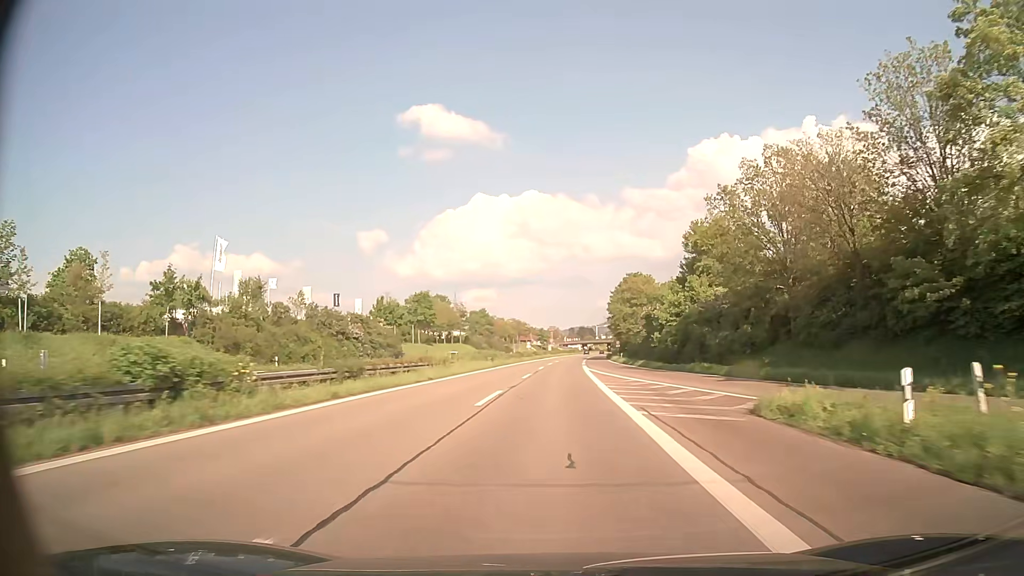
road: trunk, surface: asphalt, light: Day
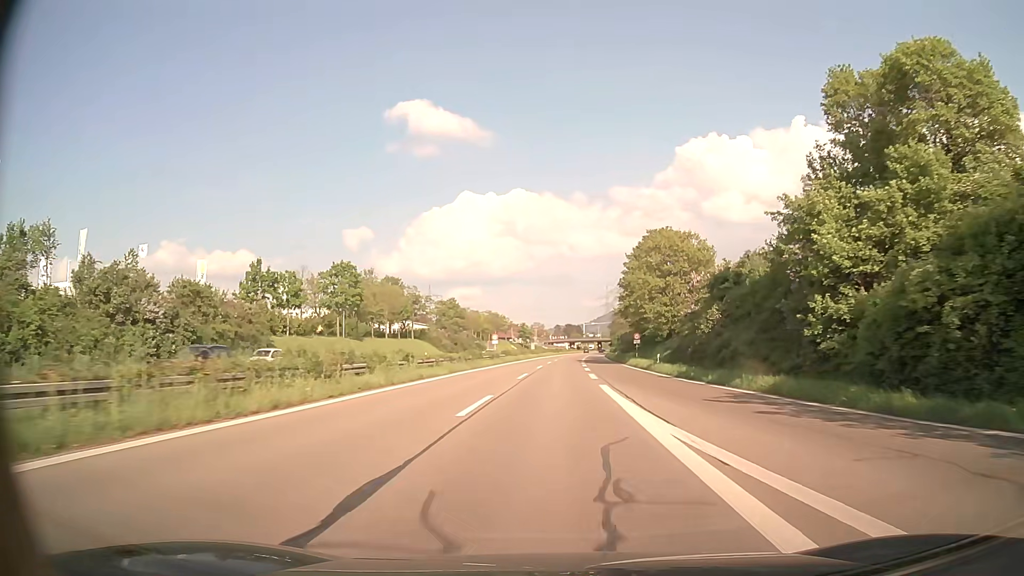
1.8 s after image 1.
(+0.4, +38.9) m; +1°
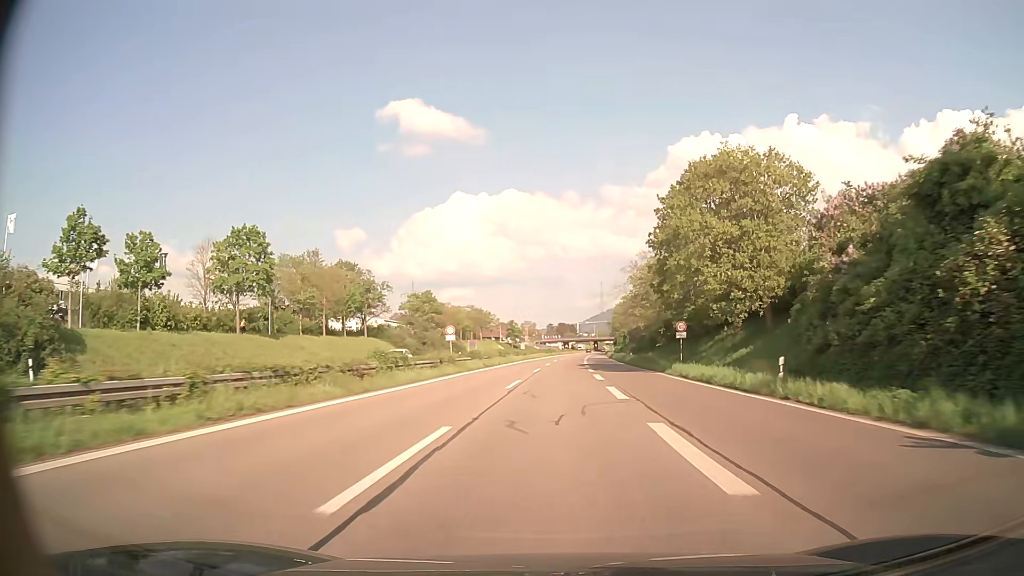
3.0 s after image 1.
(+0.1, +25.8) m; +1°
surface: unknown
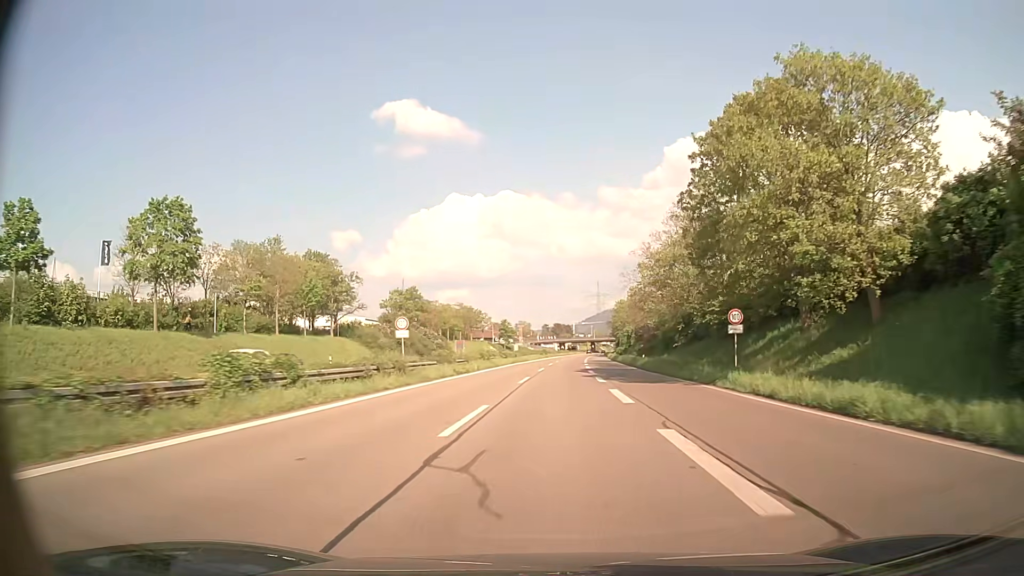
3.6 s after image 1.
(0.0, +12.8) m; 0°
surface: asphalt
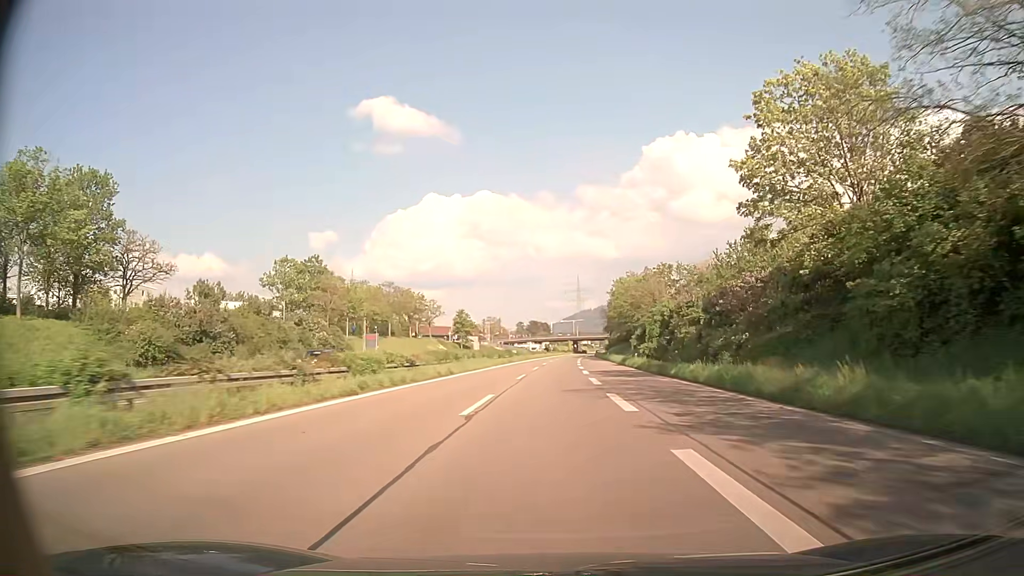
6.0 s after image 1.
(+0.8, +50.4) m; +2°
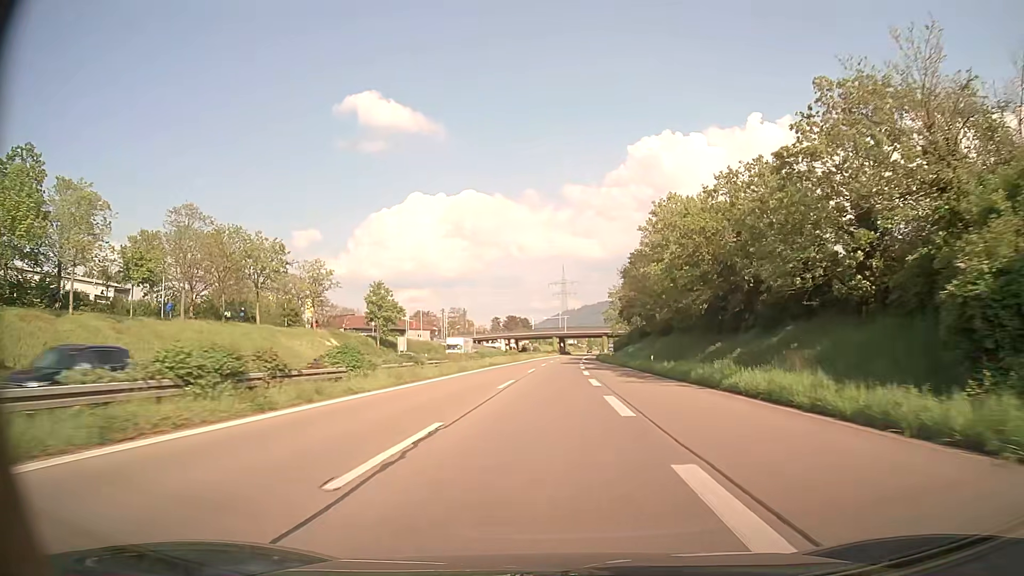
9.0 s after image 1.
(+0.8, +61.1) m; +2°
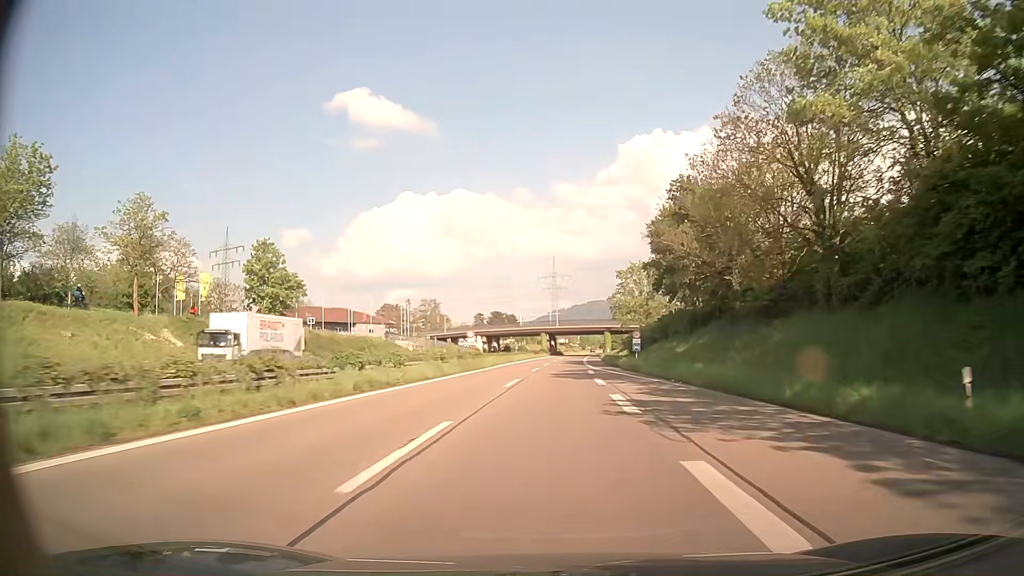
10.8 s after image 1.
(+0.2, +35.9) m; +1°
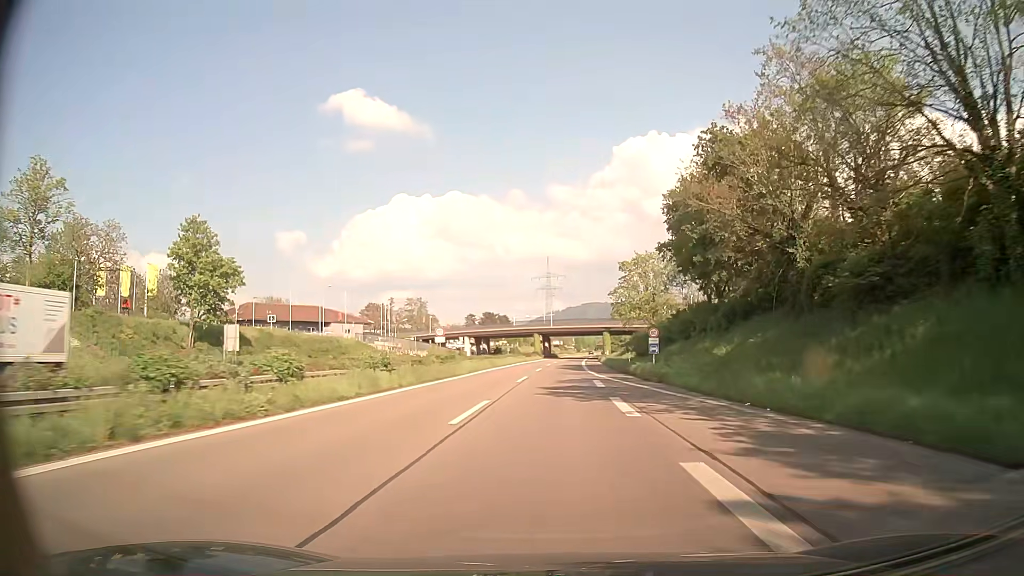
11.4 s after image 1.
(+0.1, +11.8) m; +1°
(0, +10) (0, +20) (0, +30) (+1, +40) (+1, +50) (+1, +60) (+1, +70) (+2, +80) (+2, +90) (+3, +100) m
